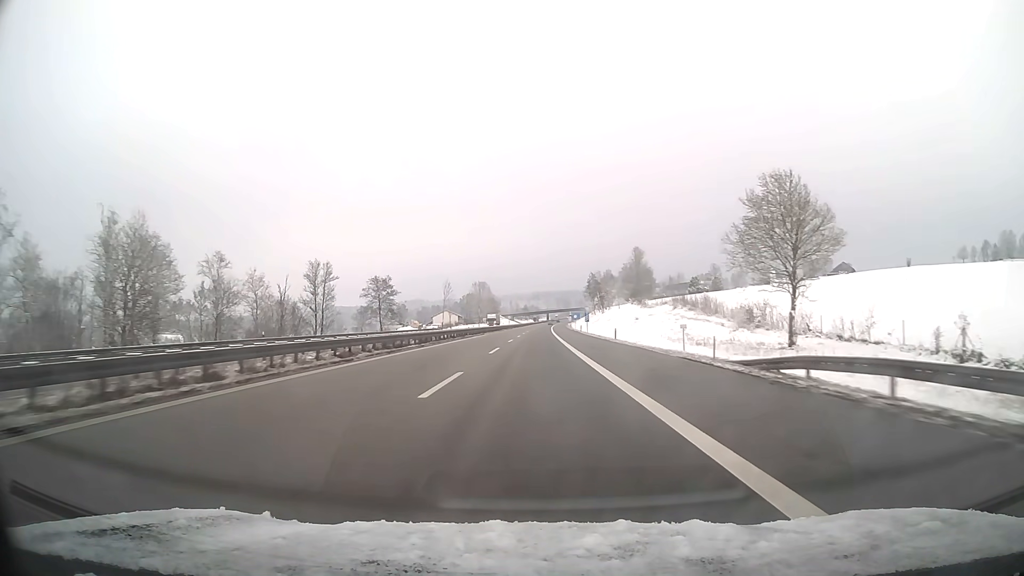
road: motorway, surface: asphalt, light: Day
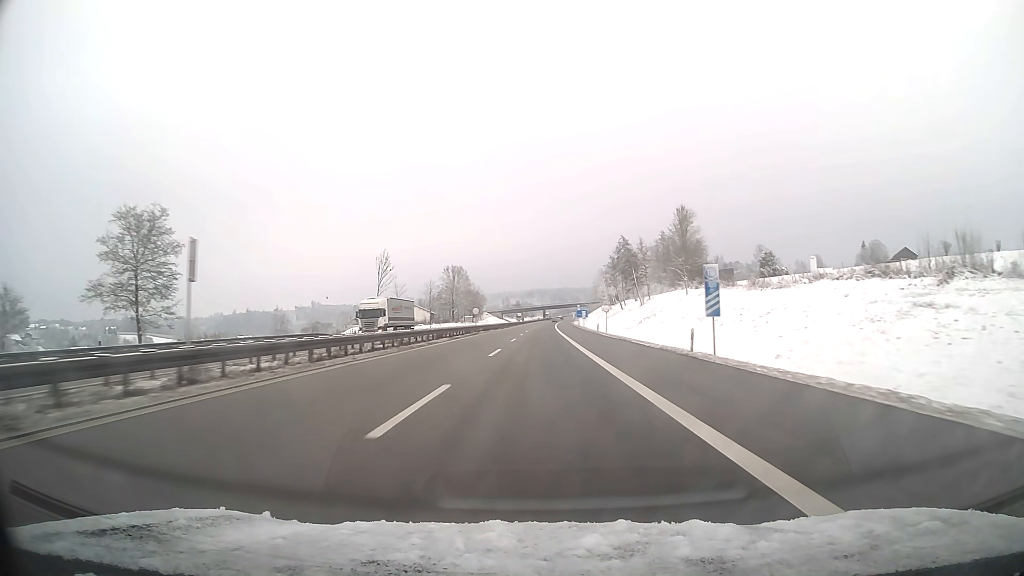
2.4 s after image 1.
(+0.4, +76.0) m; +1°
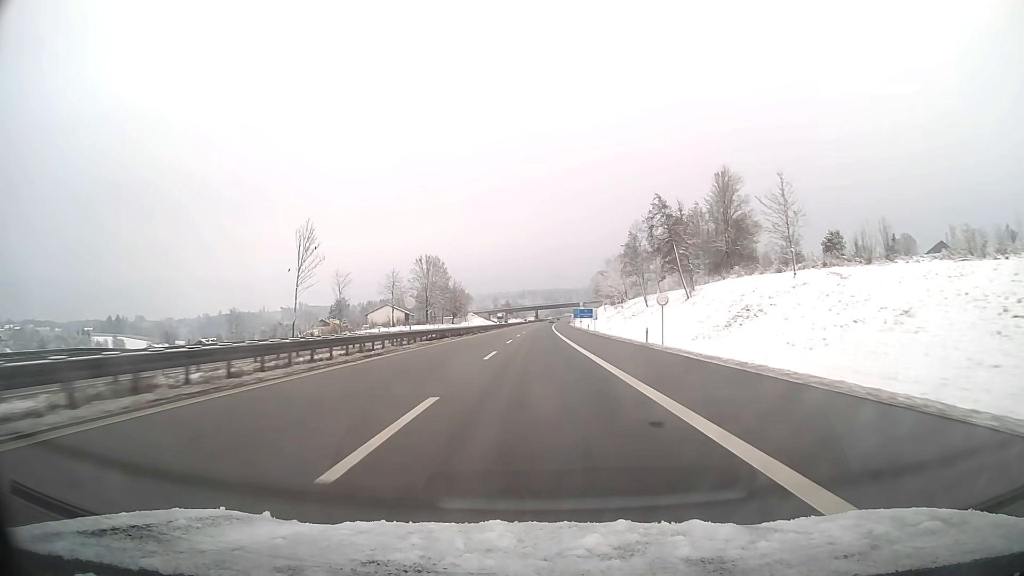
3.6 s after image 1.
(+0.2, +38.0) m; +1°
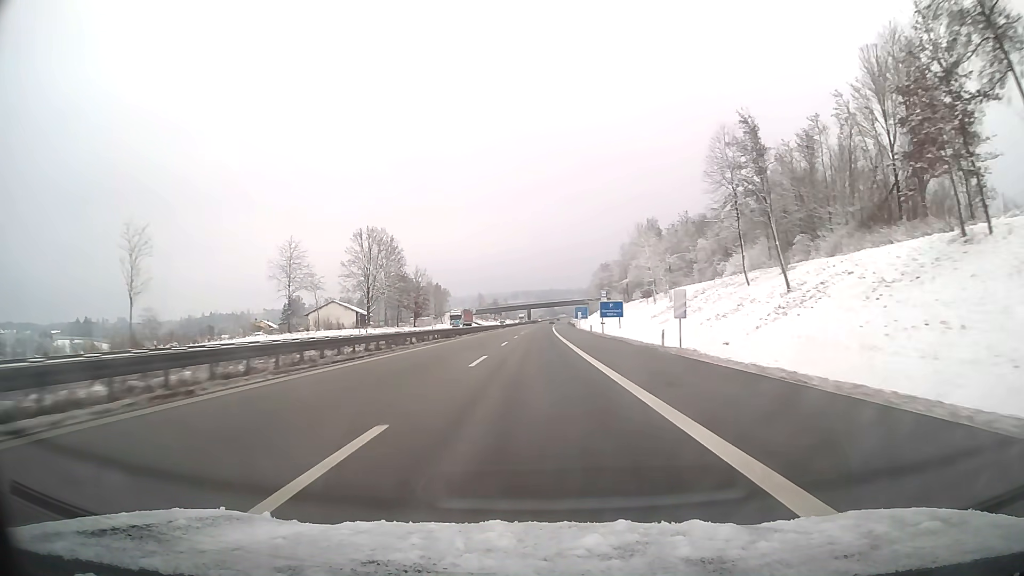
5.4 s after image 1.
(+0.3, +57.0) m; +1°
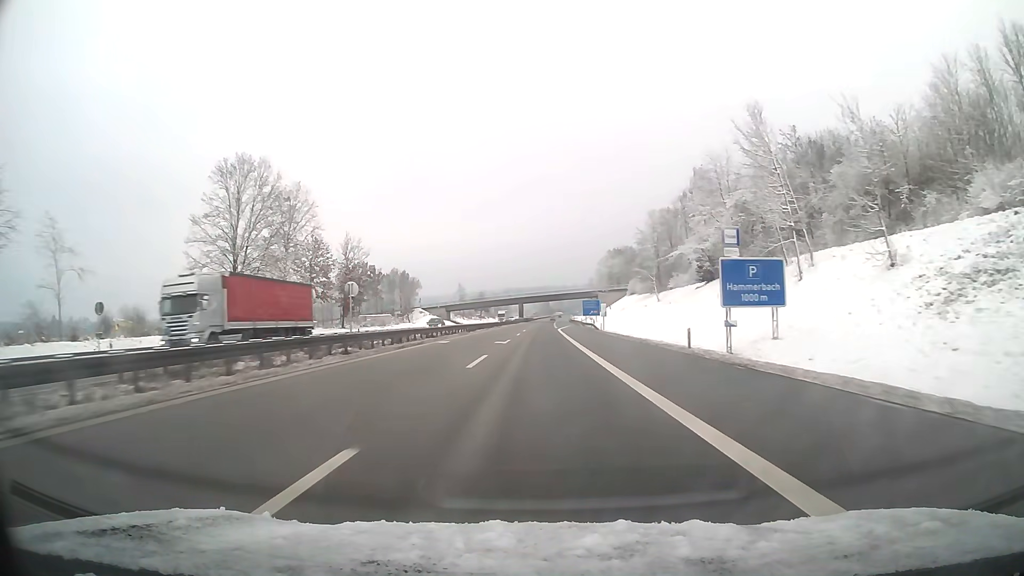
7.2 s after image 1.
(+0.2, +55.3) m; +1°
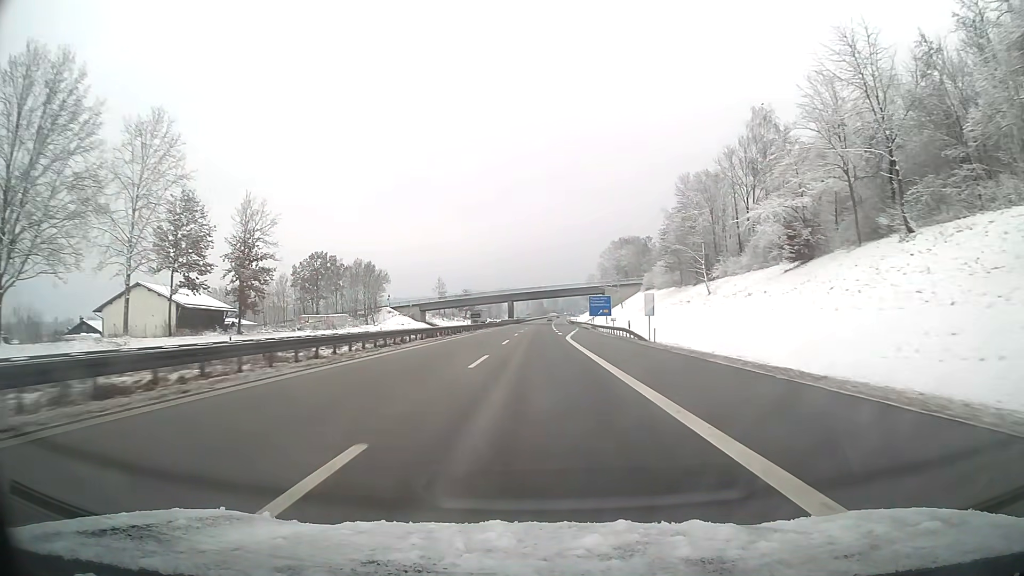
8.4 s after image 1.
(+0.2, +35.4) m; +1°
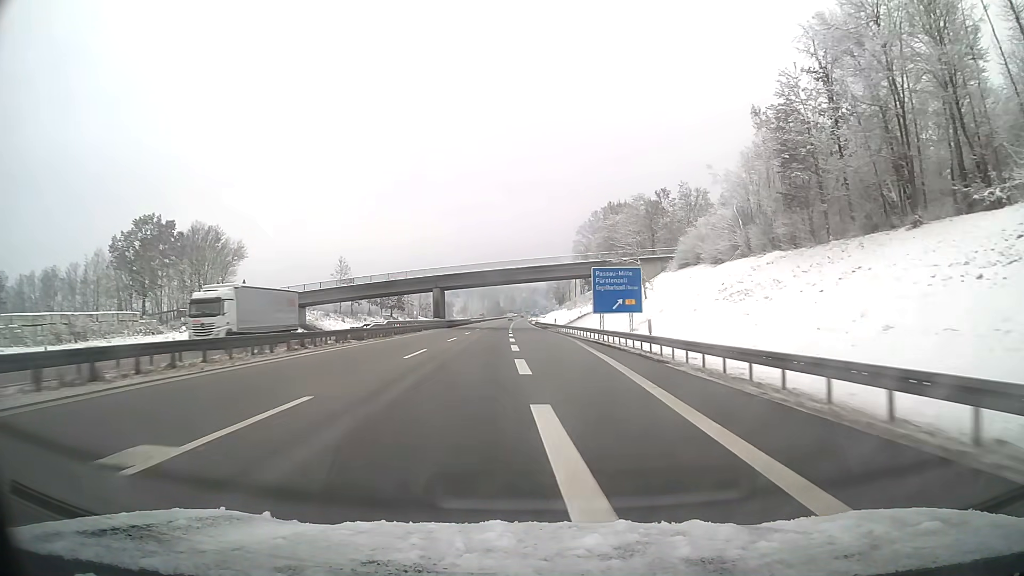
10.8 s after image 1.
(+2.0, +67.2) m; +3°
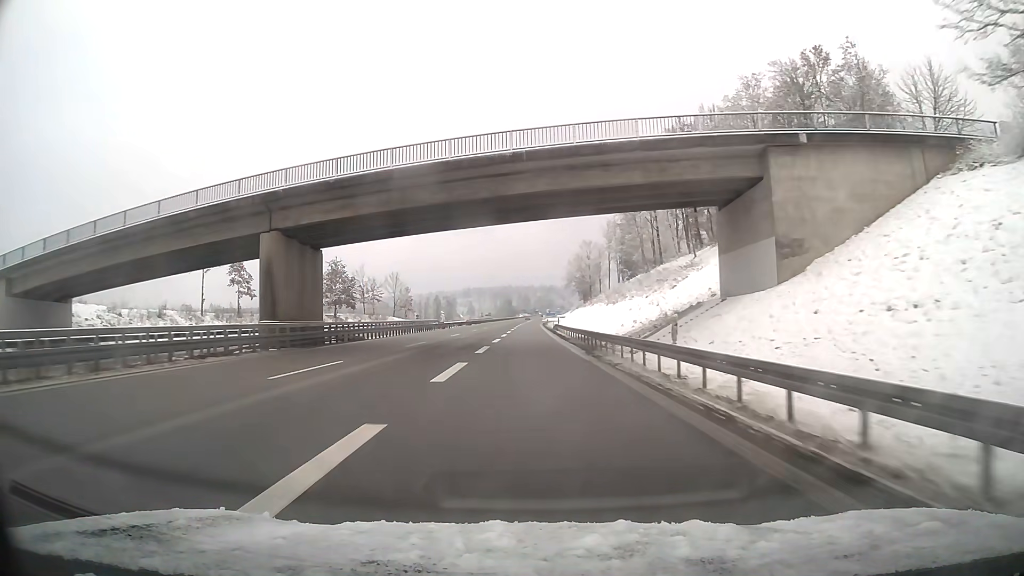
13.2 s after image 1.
(-0.6, +62.0) m; -1°
